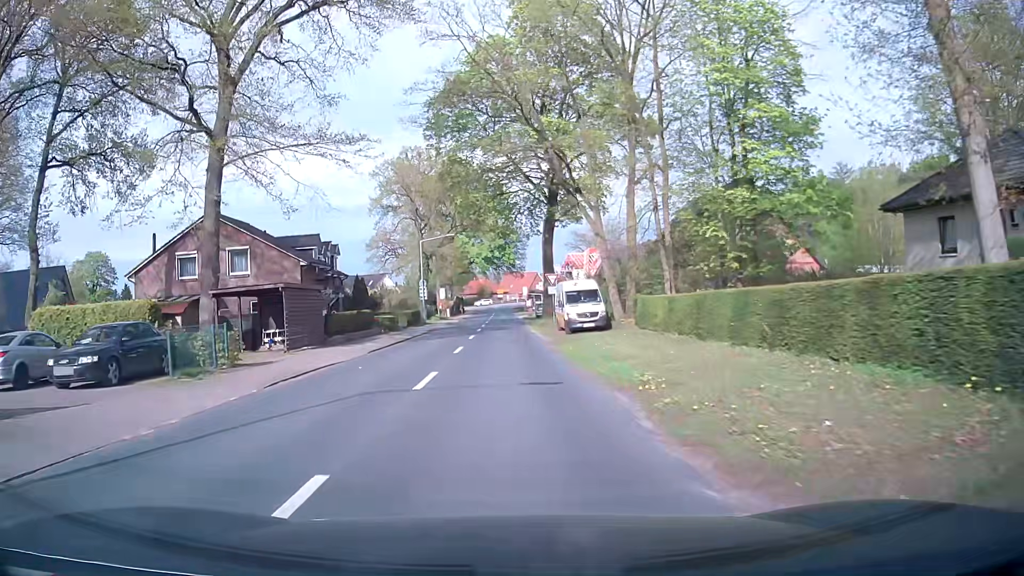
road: tertiary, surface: asphalt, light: Day
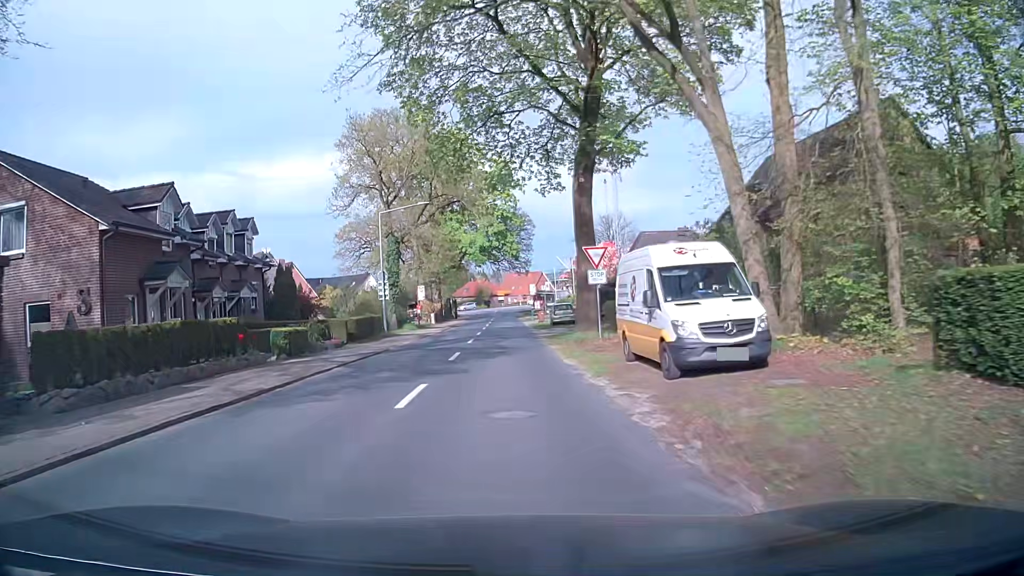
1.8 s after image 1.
(+0.1, +20.0) m; 0°
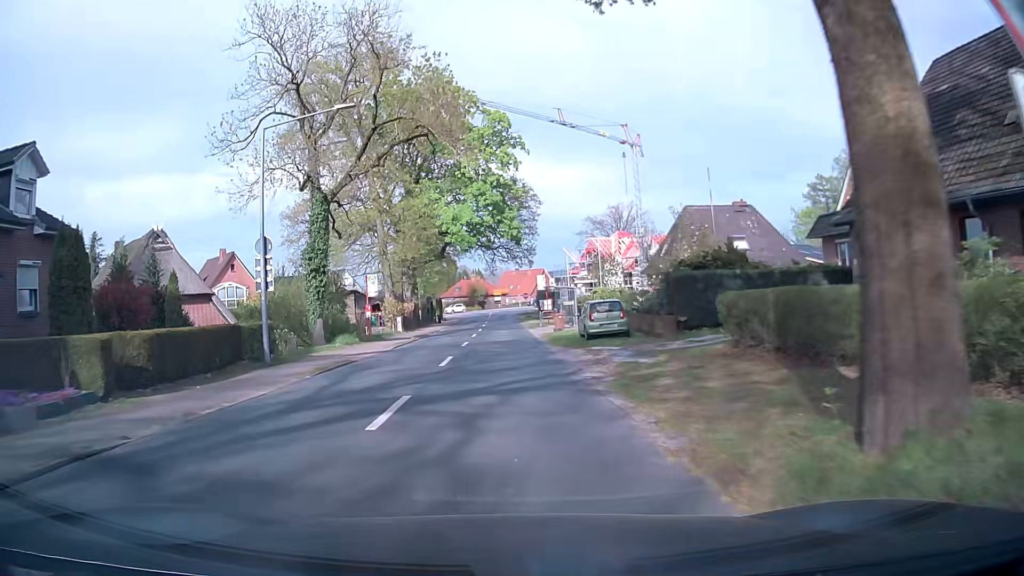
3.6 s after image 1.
(0.0, +19.7) m; 0°
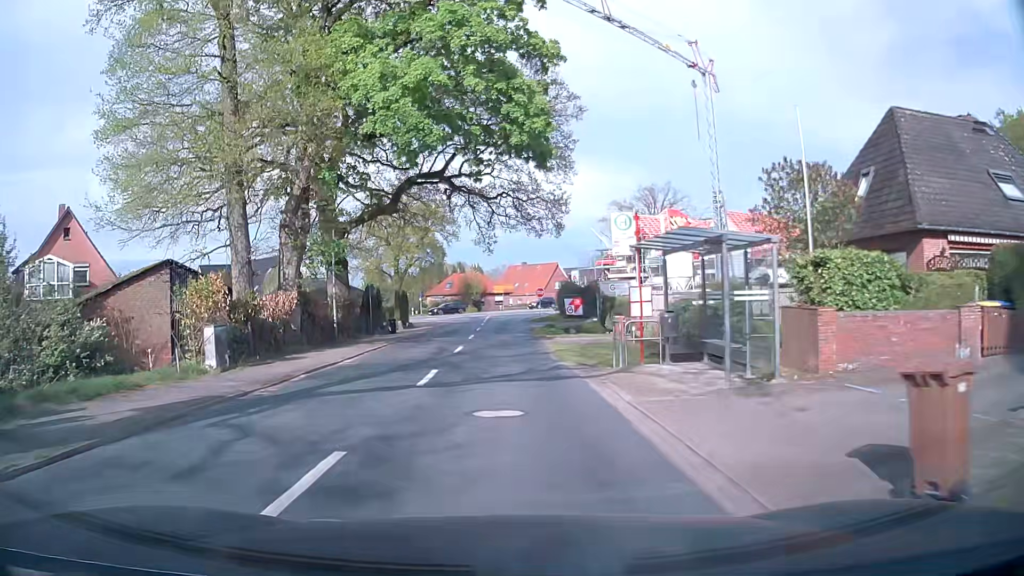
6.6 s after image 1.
(0.0, +31.2) m; 0°
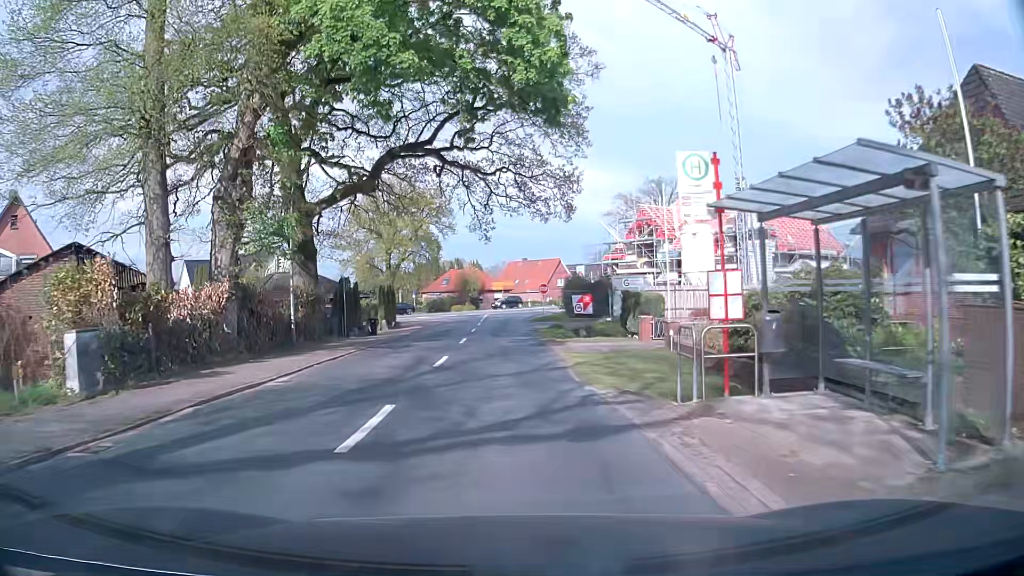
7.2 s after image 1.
(0.0, +6.0) m; 0°
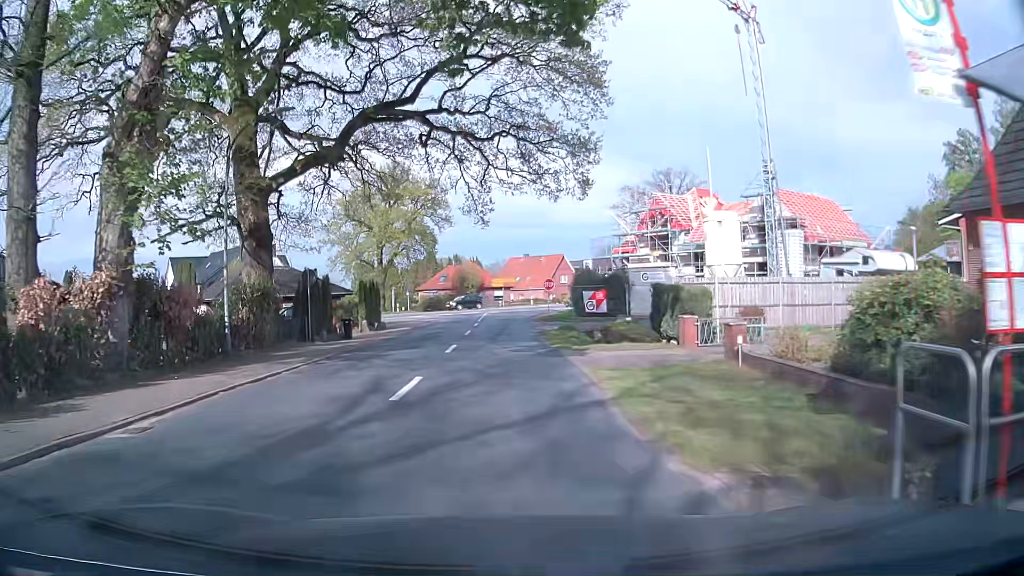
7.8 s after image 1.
(0.0, +5.9) m; 0°
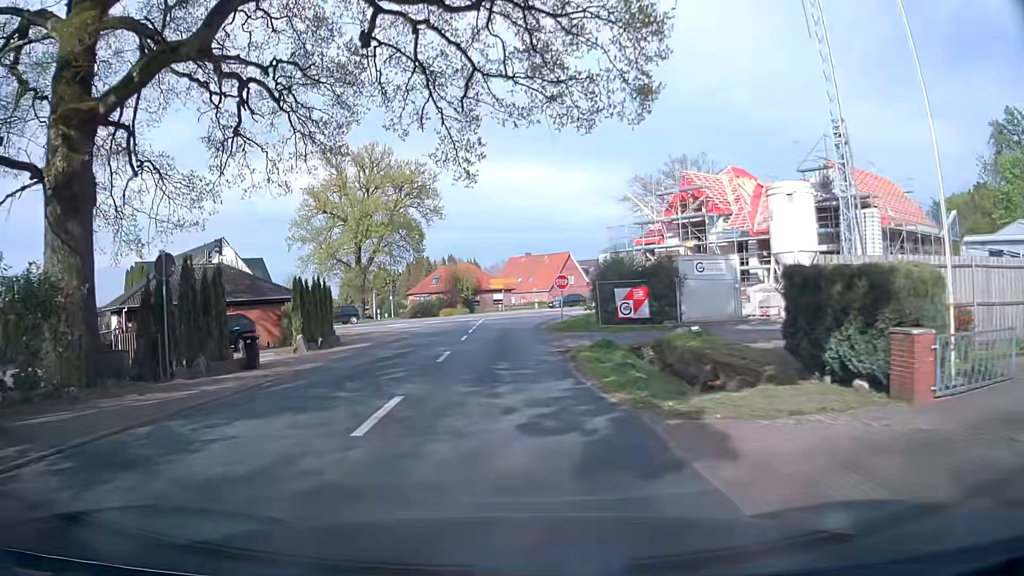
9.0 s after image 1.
(0.0, +11.3) m; 0°
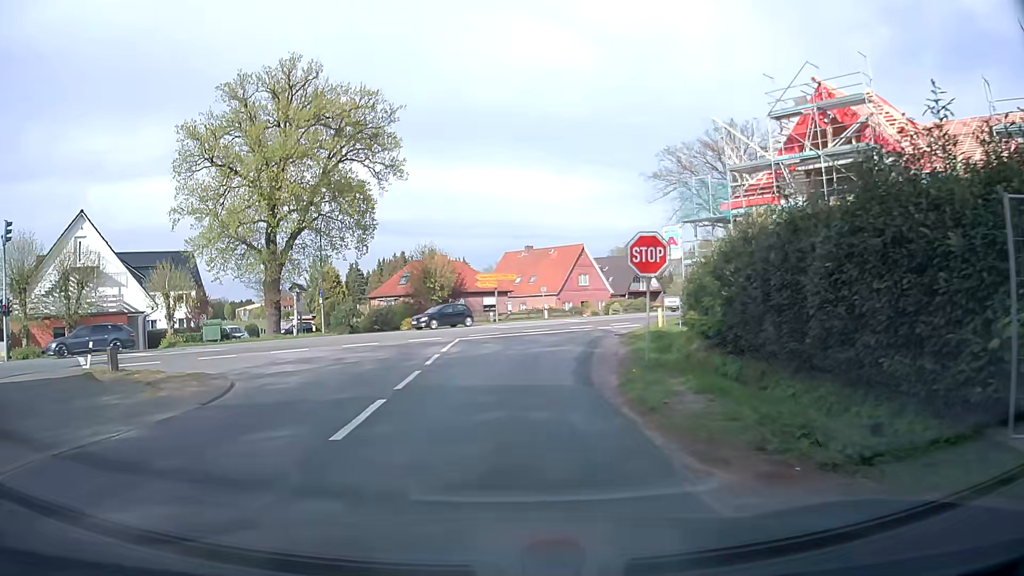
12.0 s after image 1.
(0.0, +23.9) m; +2°
